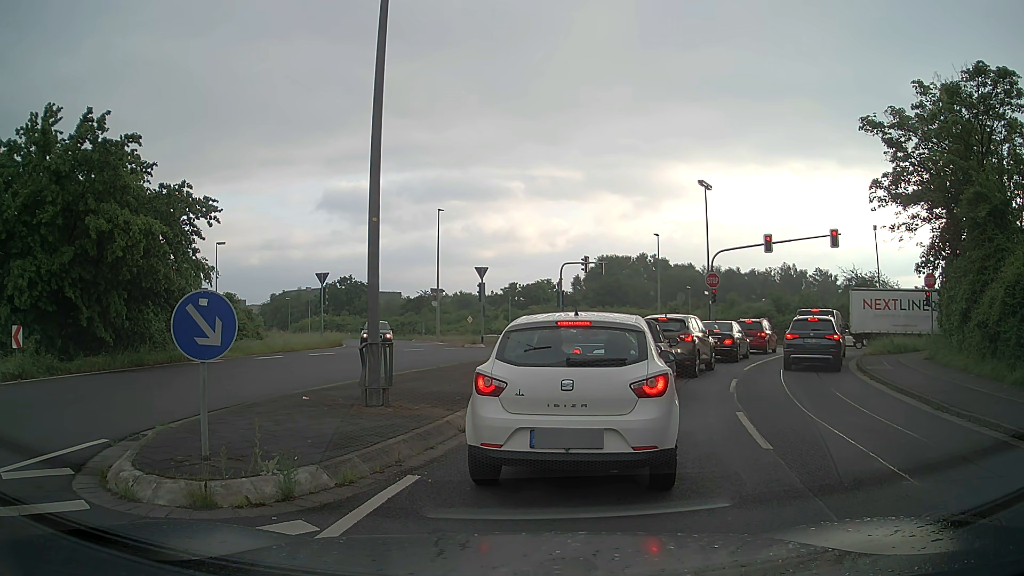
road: unclassified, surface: asphalt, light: Day
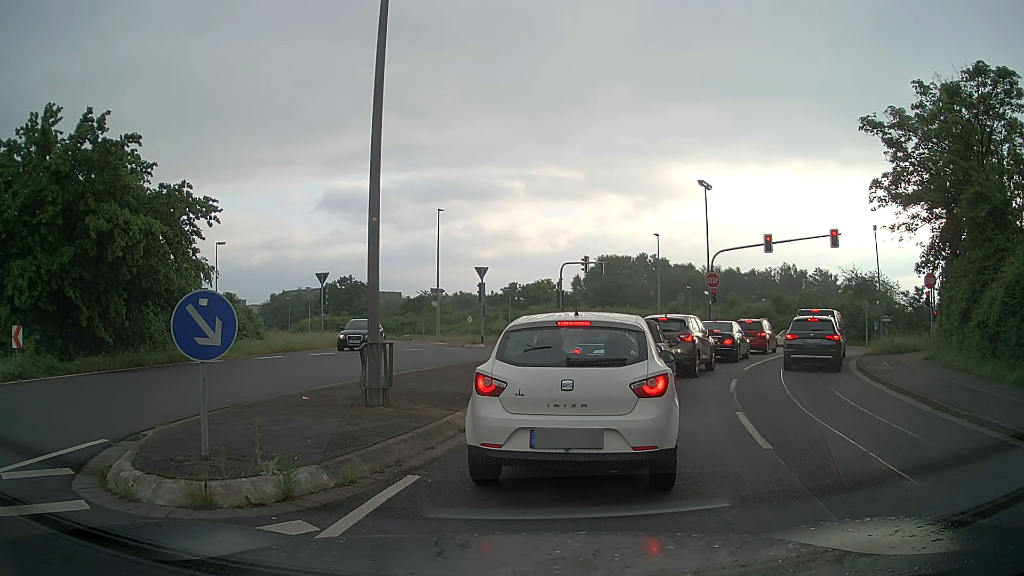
(0.0, 0.0) m; 0°
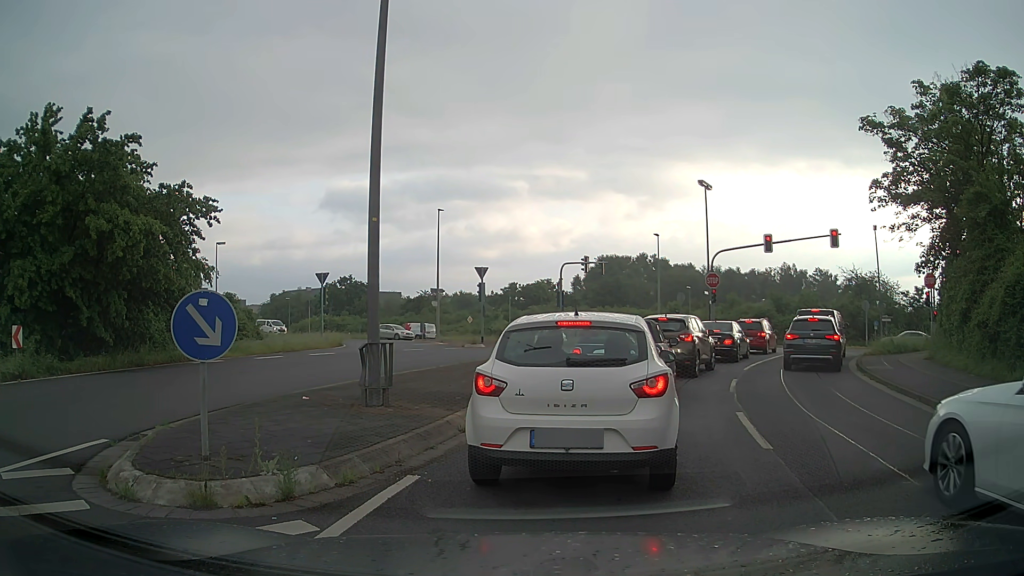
(0.0, 0.0) m; 0°
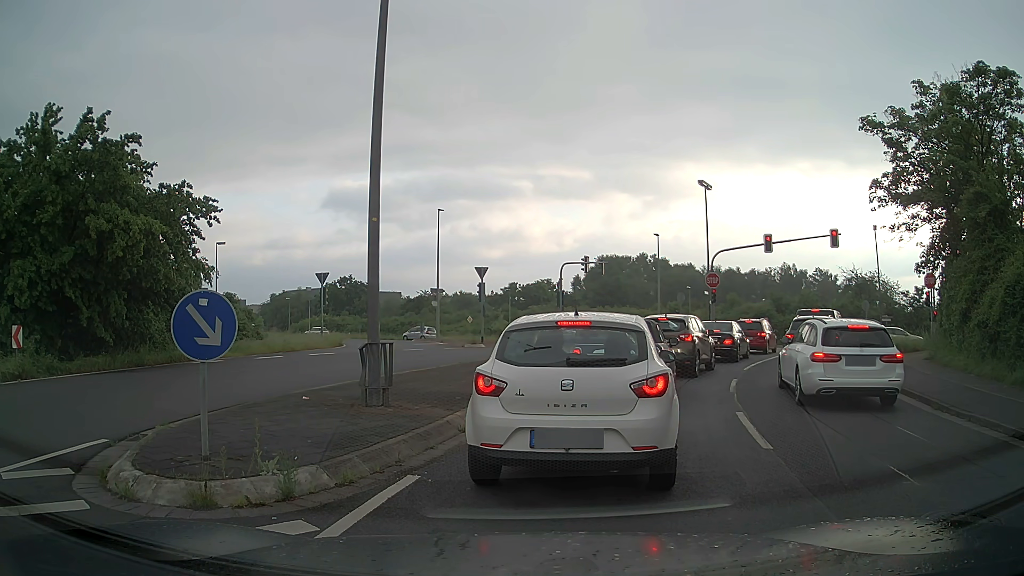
(0.0, 0.0) m; 0°
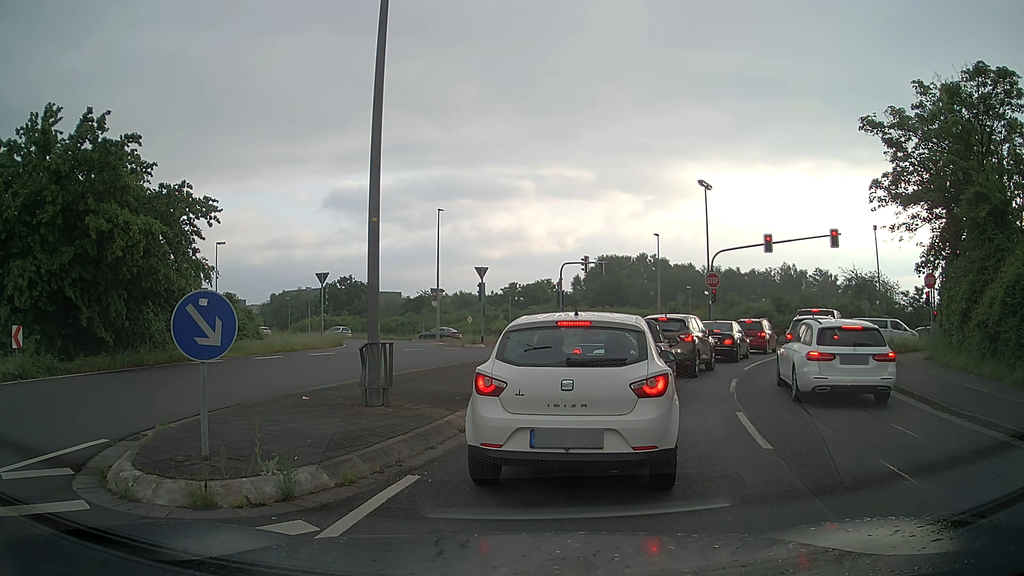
(0.0, 0.0) m; 0°
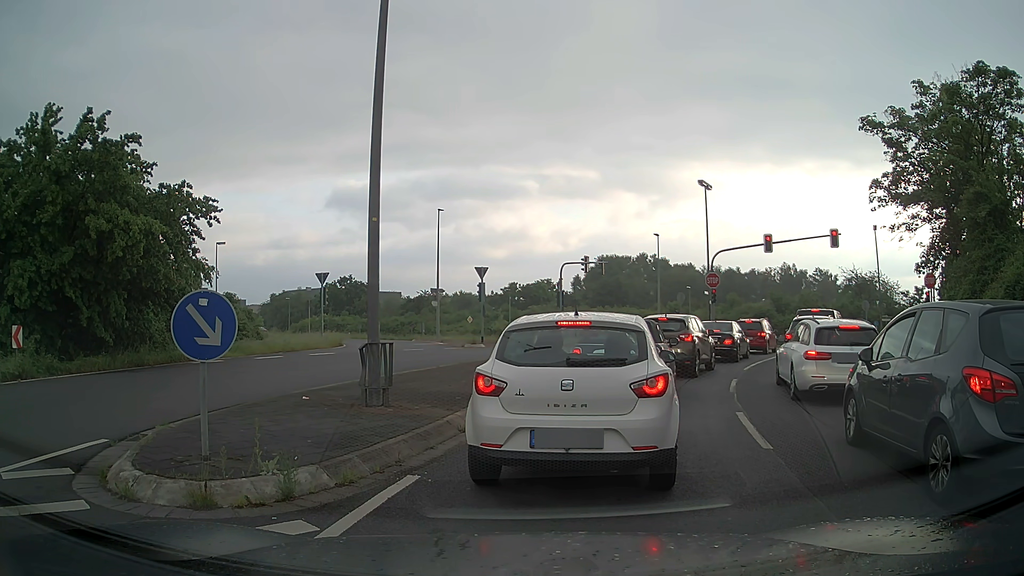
(0.0, 0.0) m; 0°
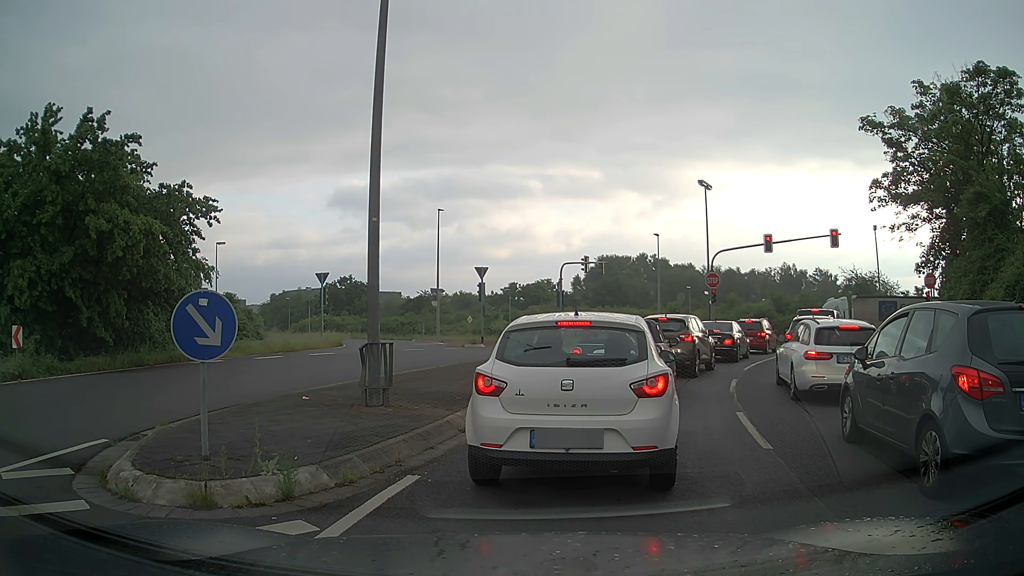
(0.0, 0.0) m; 0°
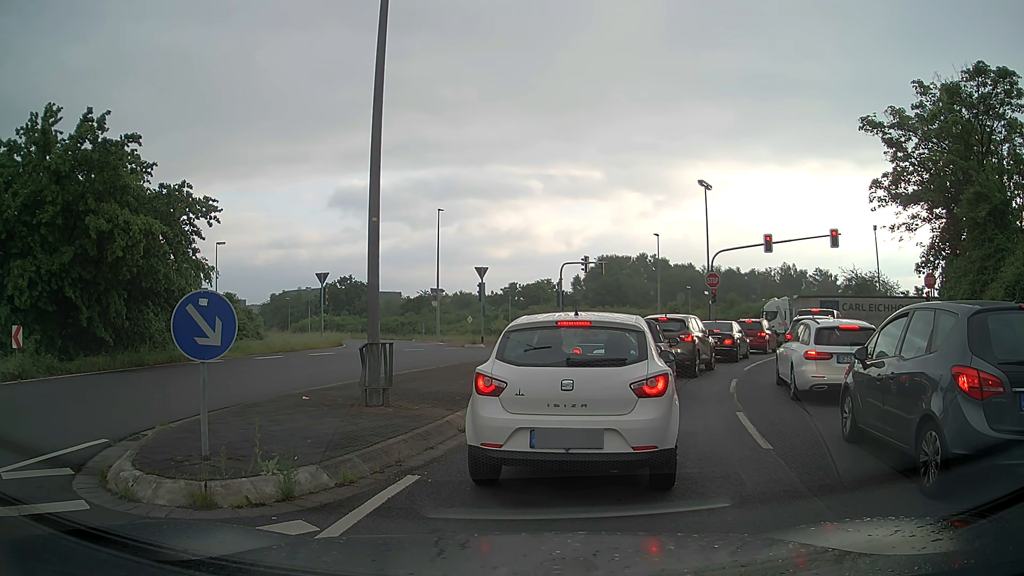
(0.0, 0.0) m; 0°
(+1, +10) (+5, +19) (+9, +28) (+14, +37) (+17, +46) (+14, +56) (+6, +63) (-2, +69) (-10, +75) (-18, +81) m
